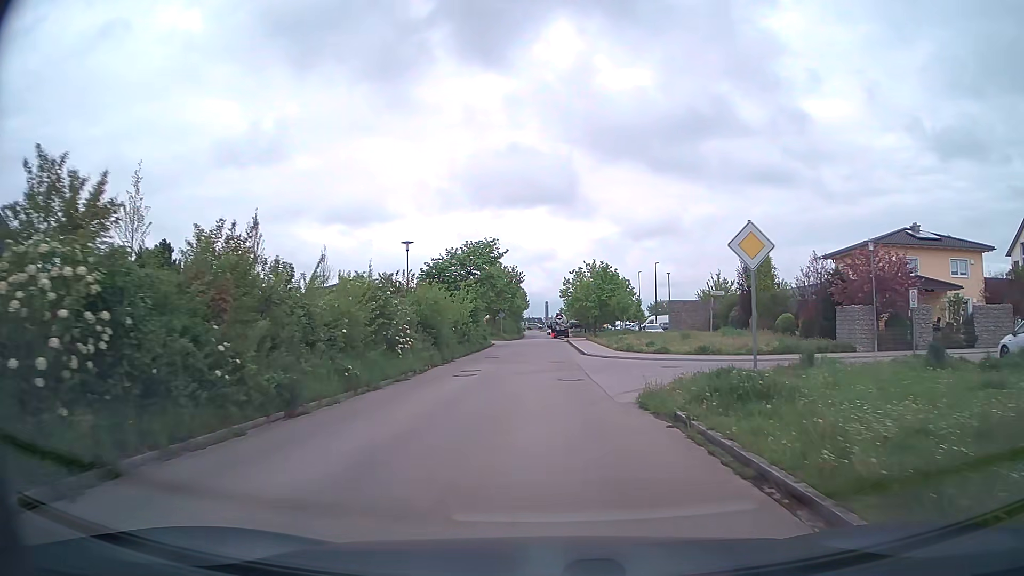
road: residential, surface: asphalt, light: Day
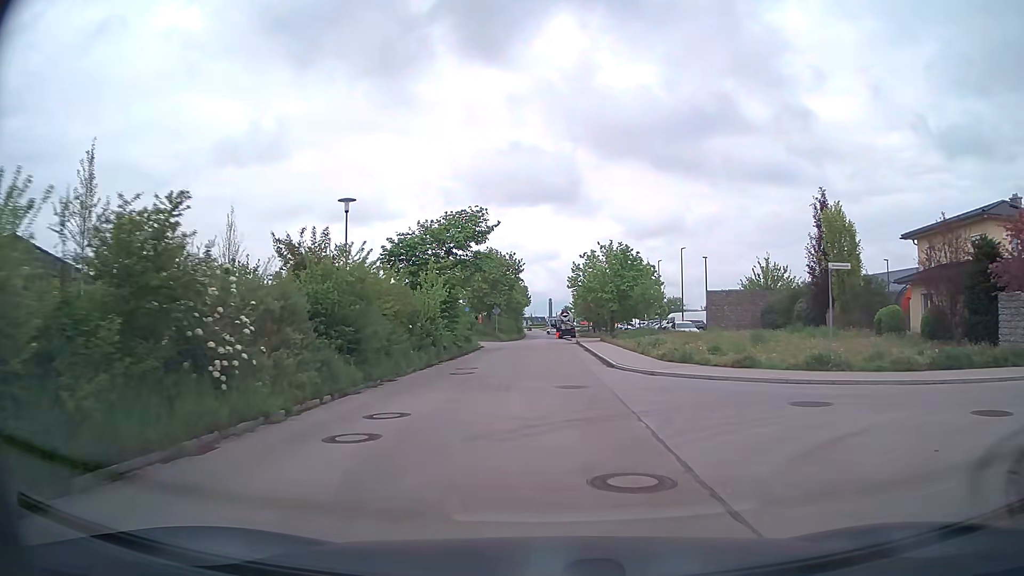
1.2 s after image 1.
(0.0, +13.1) m; 0°
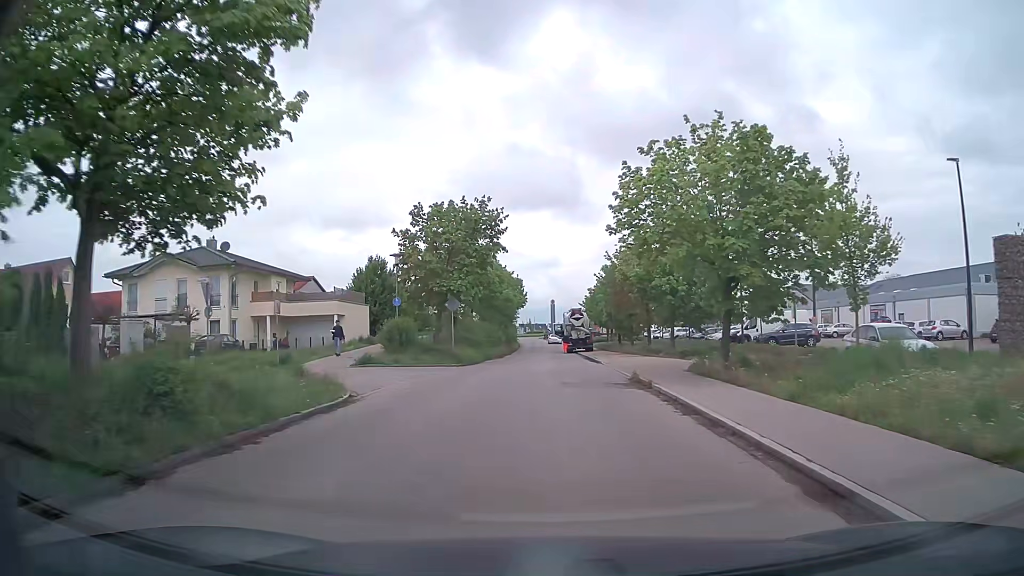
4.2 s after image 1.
(-0.1, +31.5) m; 0°
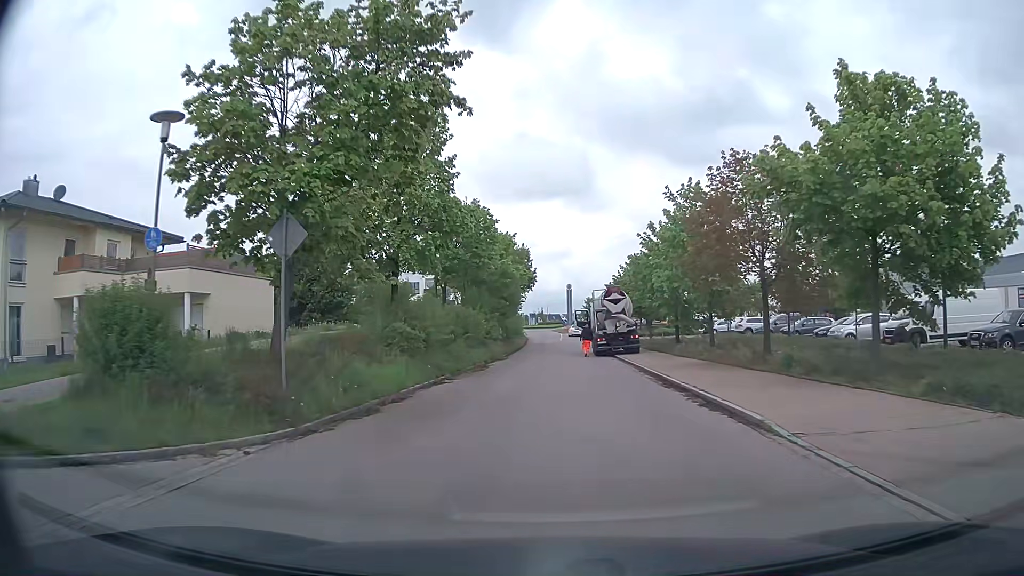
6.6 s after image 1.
(-0.2, +22.9) m; -1°
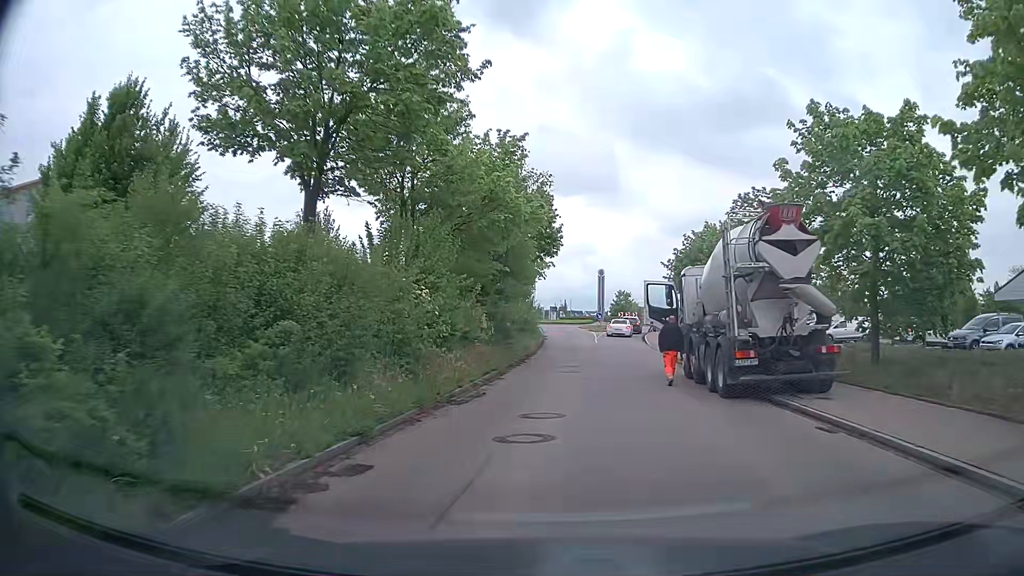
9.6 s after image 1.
(-0.4, +24.2) m; -2°
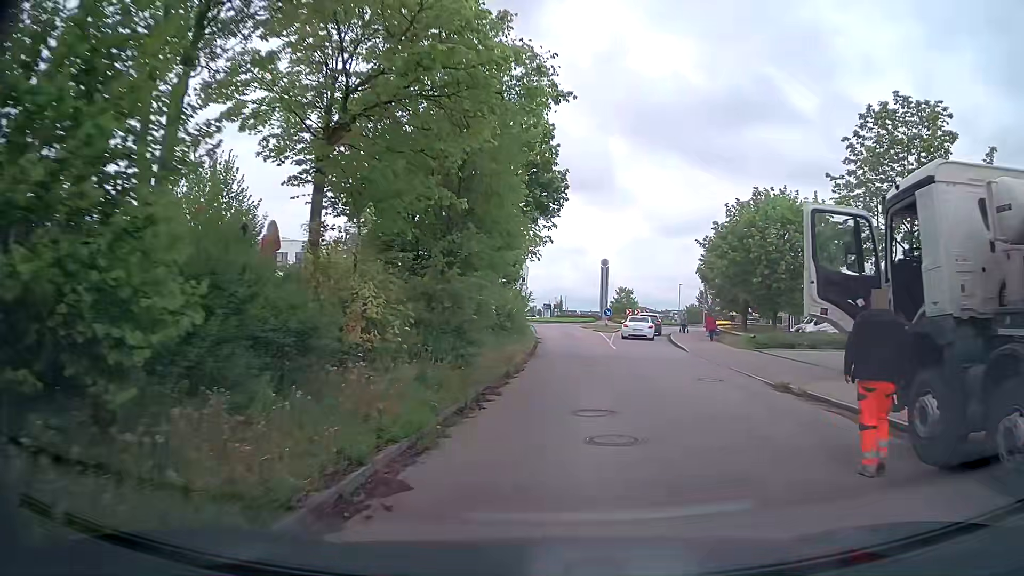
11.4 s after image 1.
(0.0, +13.3) m; 0°
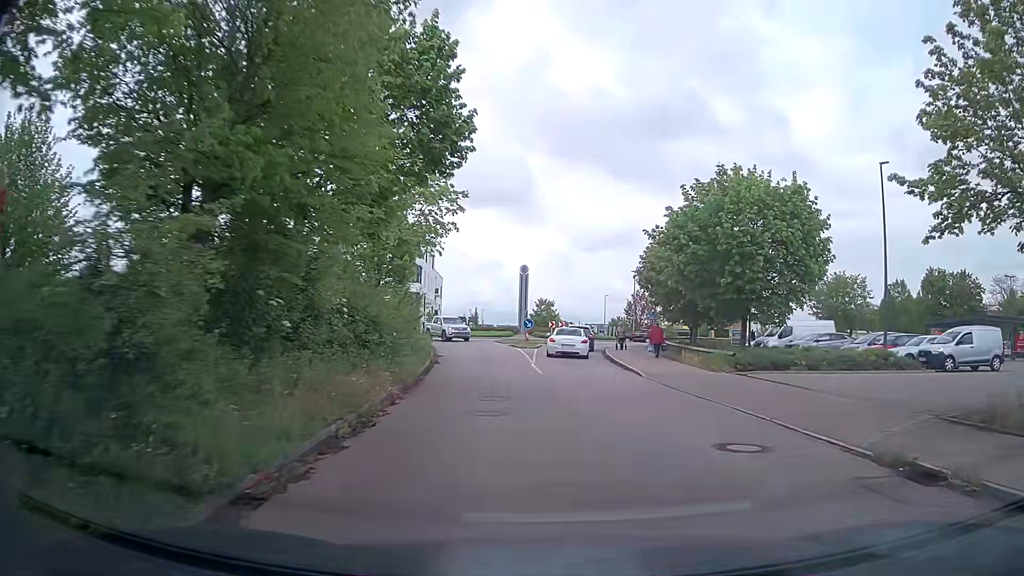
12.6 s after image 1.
(+0.5, +8.5) m; +7°
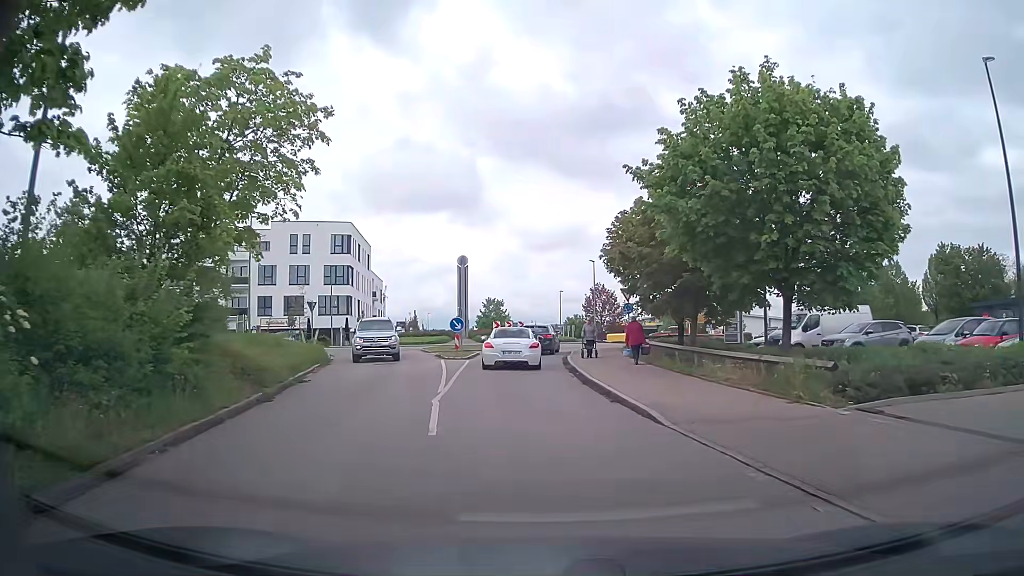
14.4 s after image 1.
(+0.7, +11.2) m; +3°
(0, +10) (0, +20) (-1, +30) (+1, +40) (+6, +48) (+9, +58) (+6, +67) (0, +75) (-4, +84) (-7, +93) m
